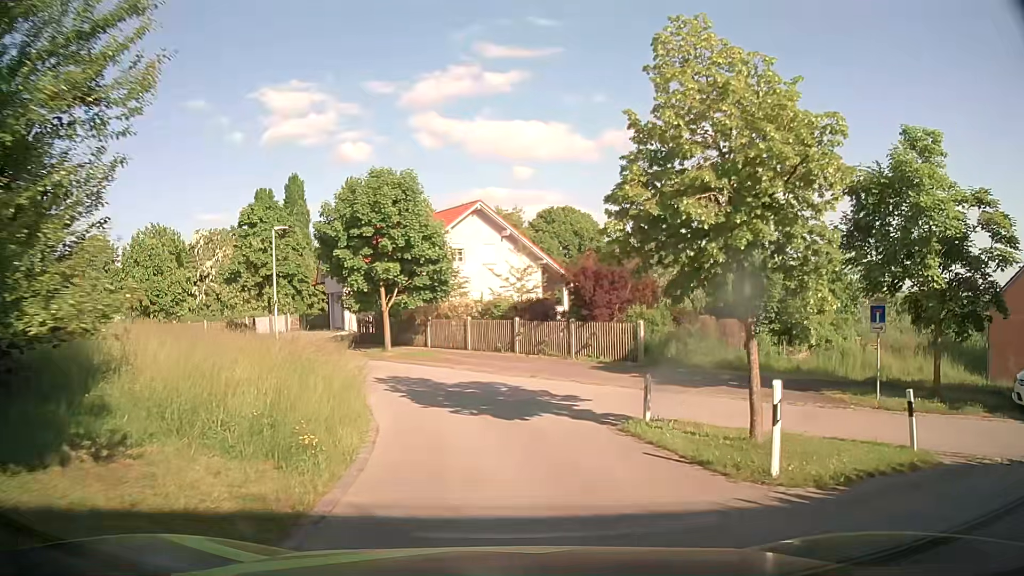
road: residential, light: Day
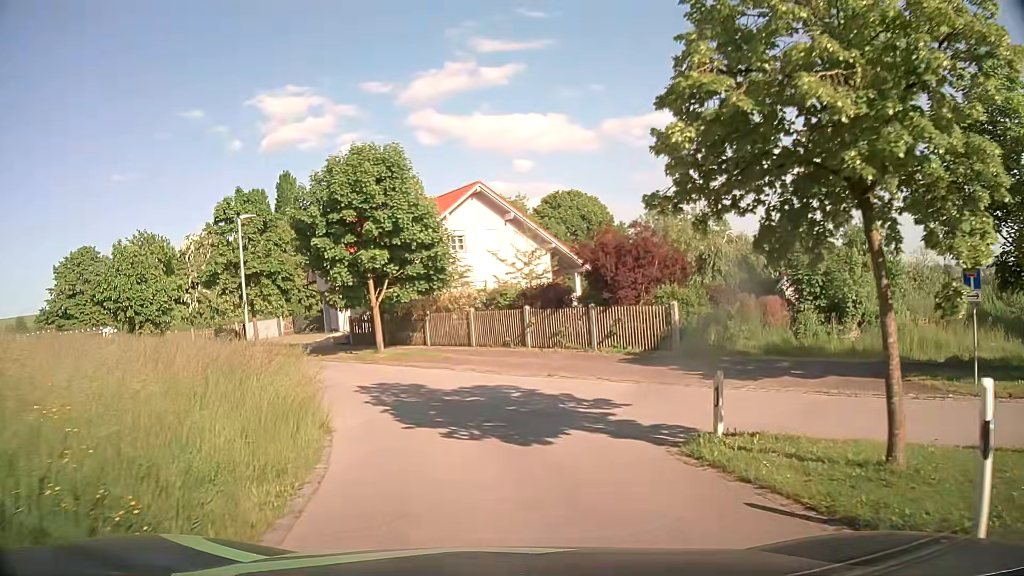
(+0.1, +3.7) m; -1°
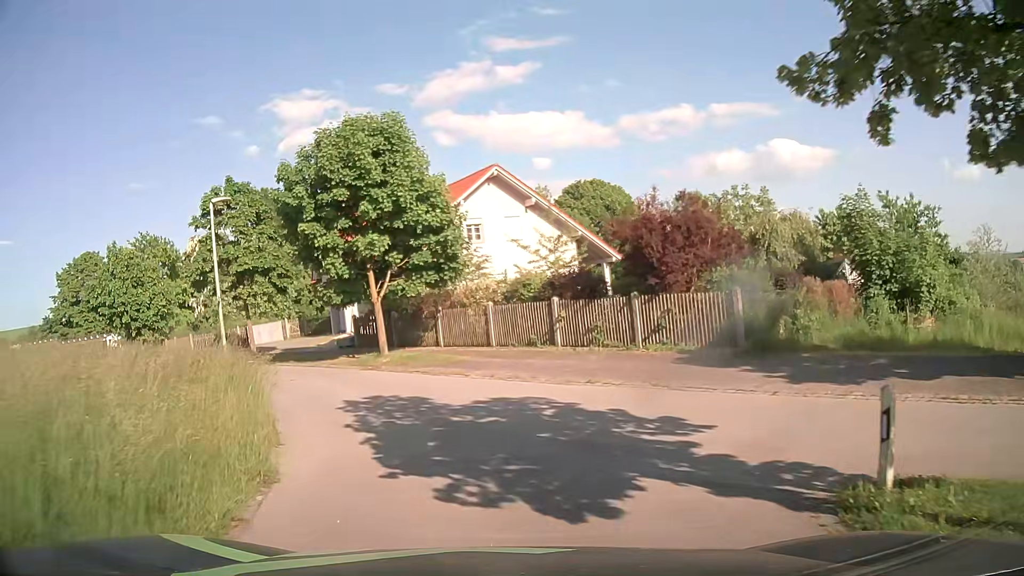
(0.0, +3.6) m; -2°
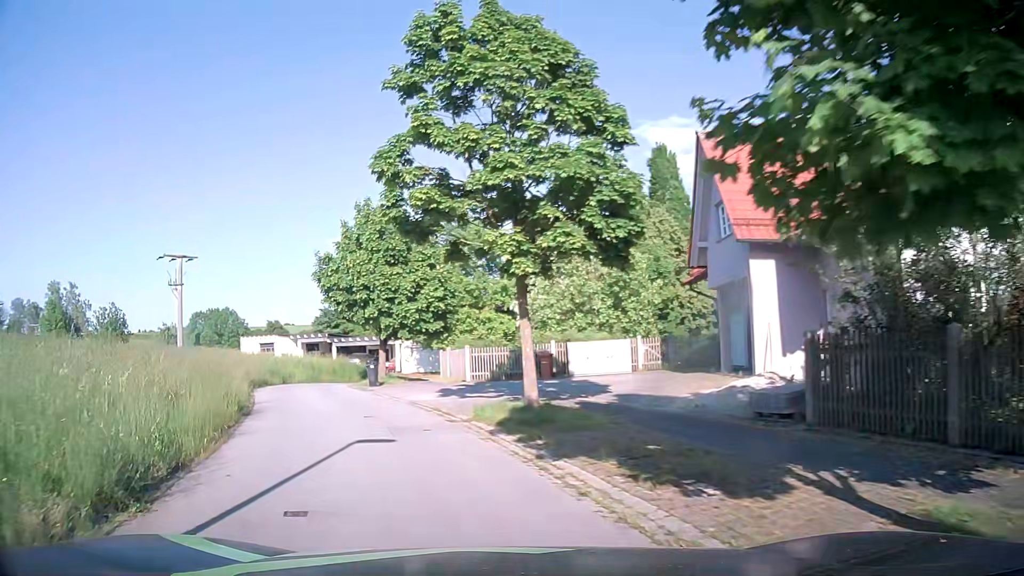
(-4.6, +18.5) m; -31°
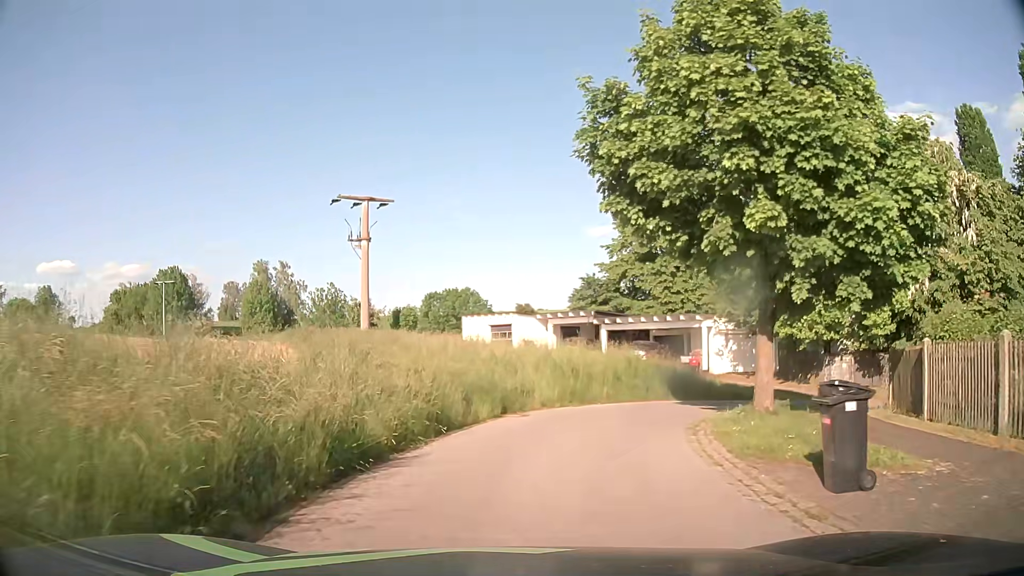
(-5.5, +20.2) m; -21°
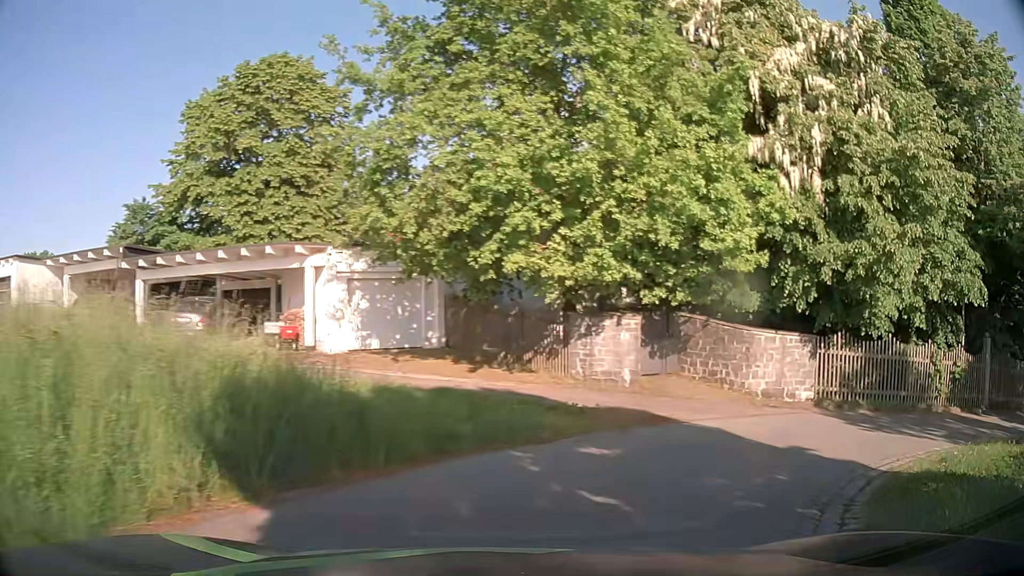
(+3.3, +16.7) m; +35°
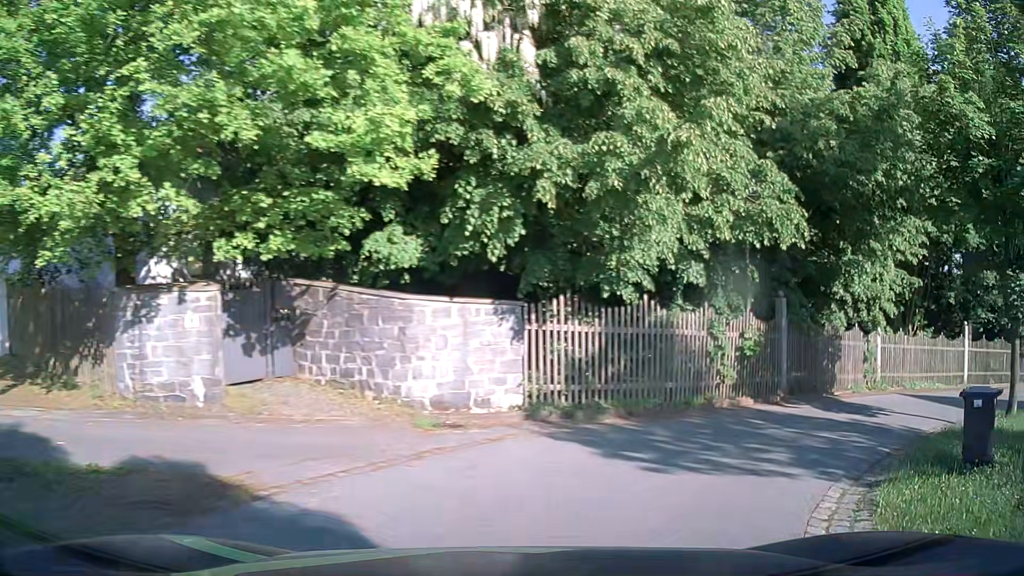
(+1.6, +6.2) m; +27°
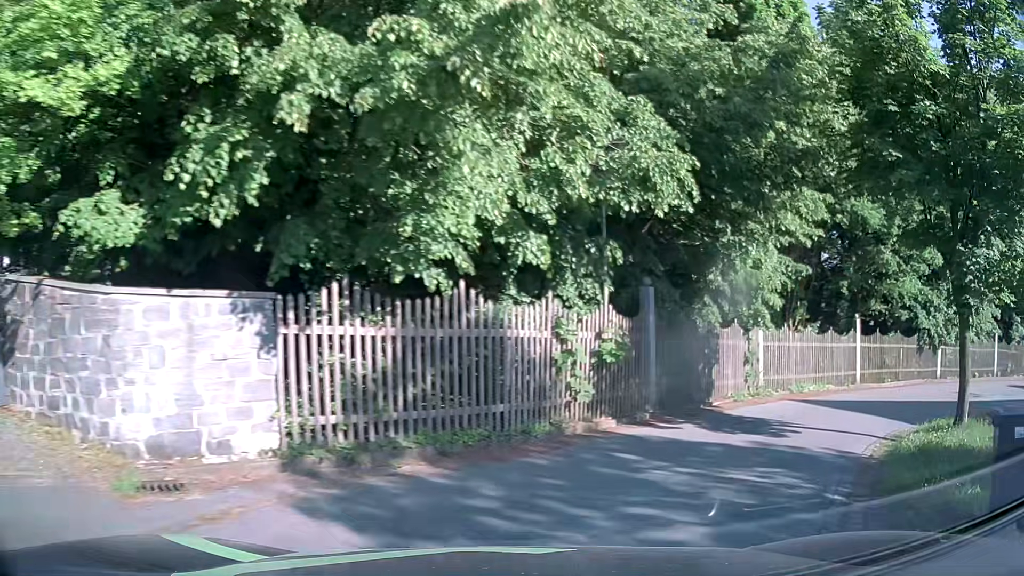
(+0.5, +3.3) m; +15°
(+3, +9) (+10, +16) (+20, +20) (+29, +24) (+37, +29) (+41, +38) (+37, +47) (+28, +51) (+19, +53) (+9, +56) m
